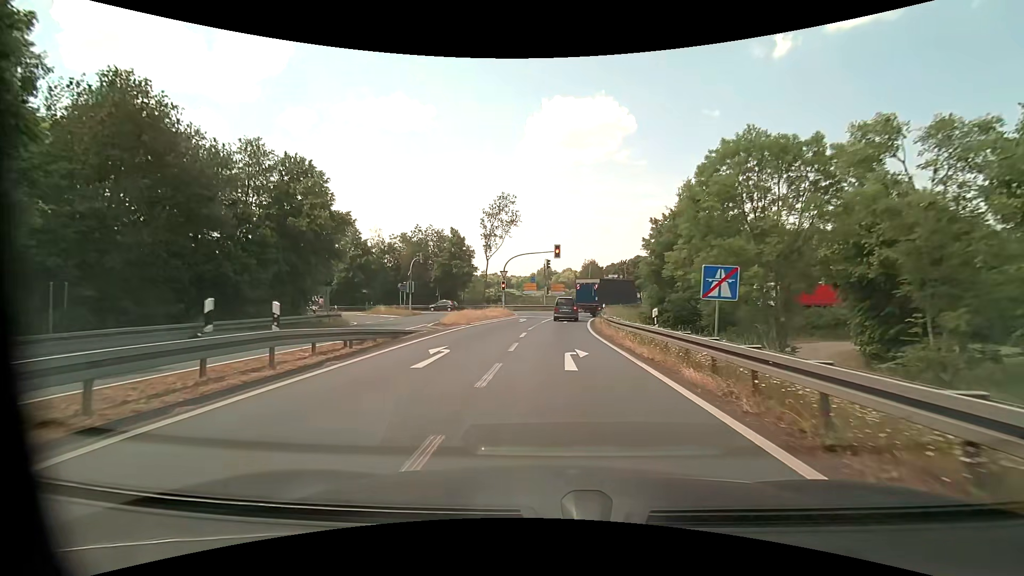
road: motorway_link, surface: asphalt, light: Day
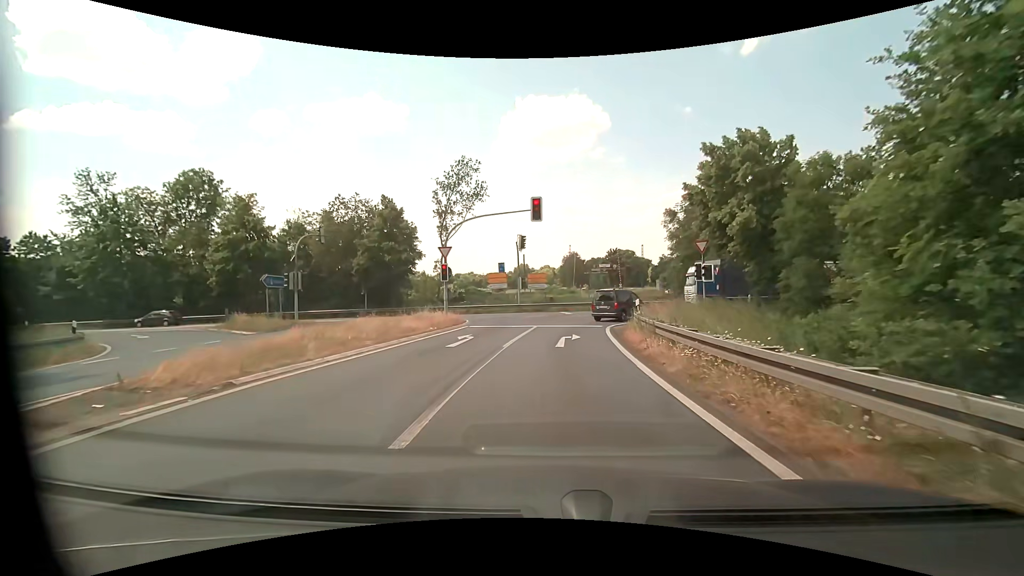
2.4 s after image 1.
(+0.1, +21.1) m; +2°
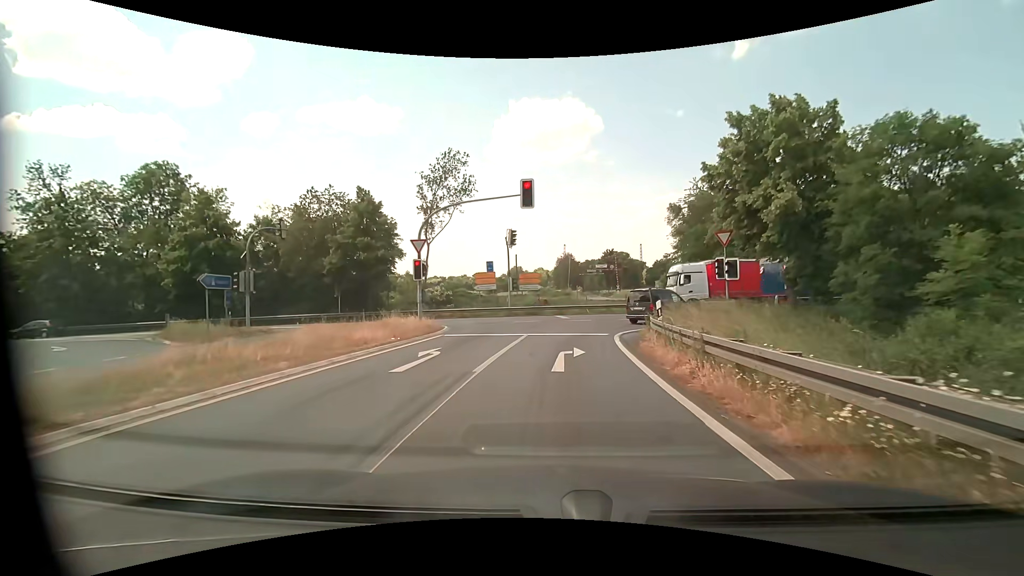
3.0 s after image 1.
(0.0, +4.6) m; +1°
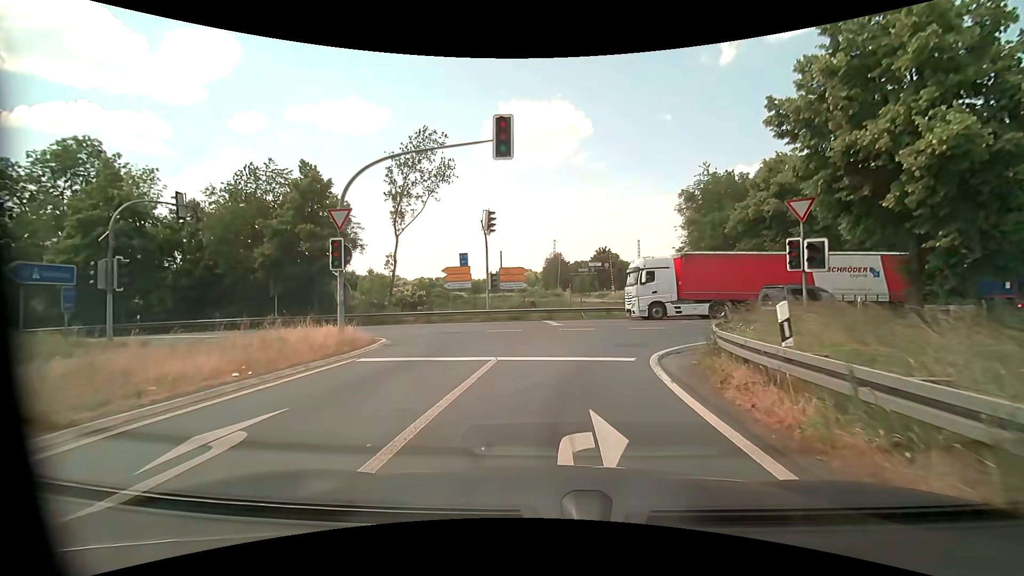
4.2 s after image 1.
(+0.1, +8.1) m; +2°
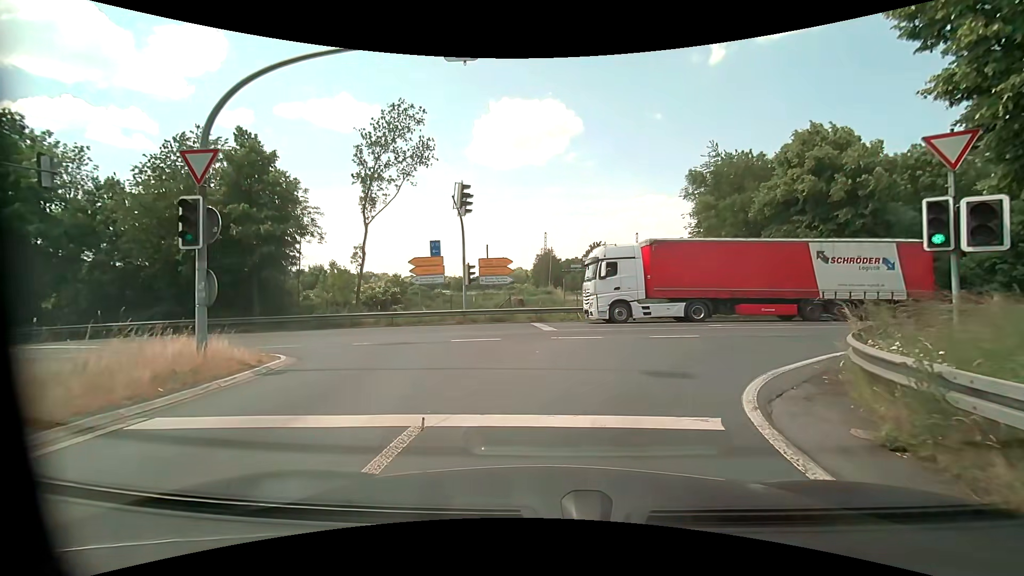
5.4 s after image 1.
(0.0, +5.9) m; +1°
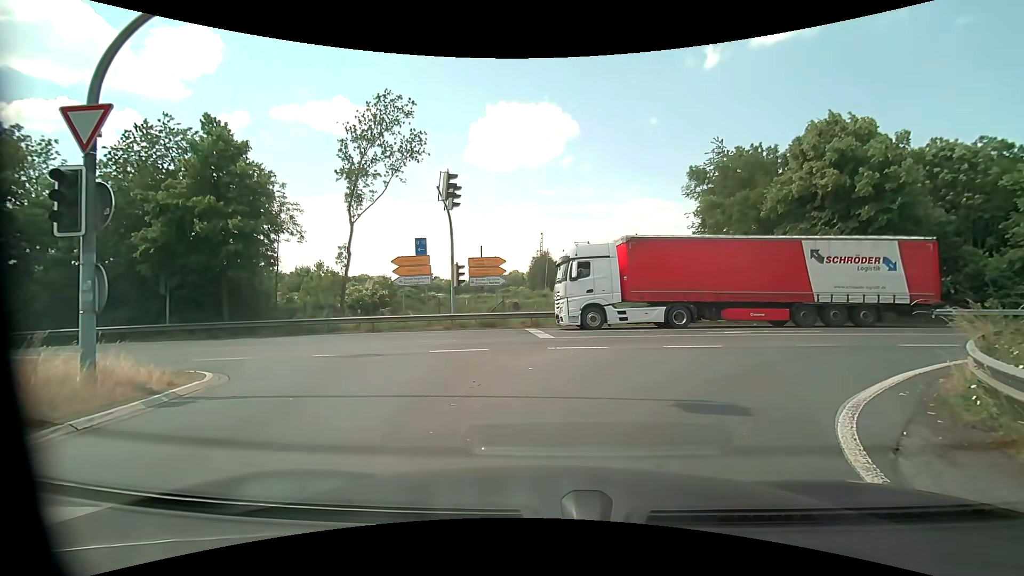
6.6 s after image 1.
(0.0, +2.1) m; +1°
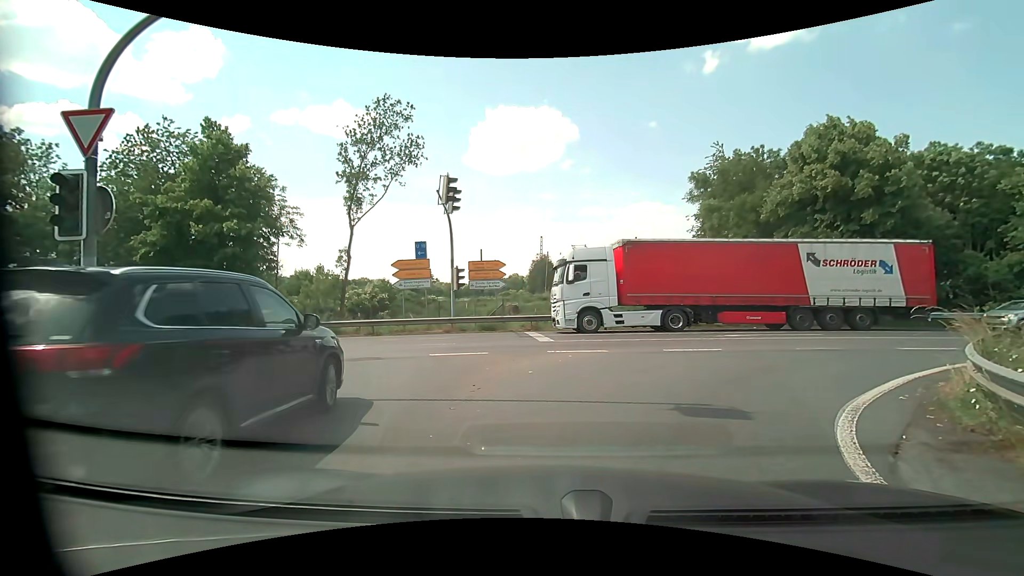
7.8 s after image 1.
(0.0, +0.1) m; 0°
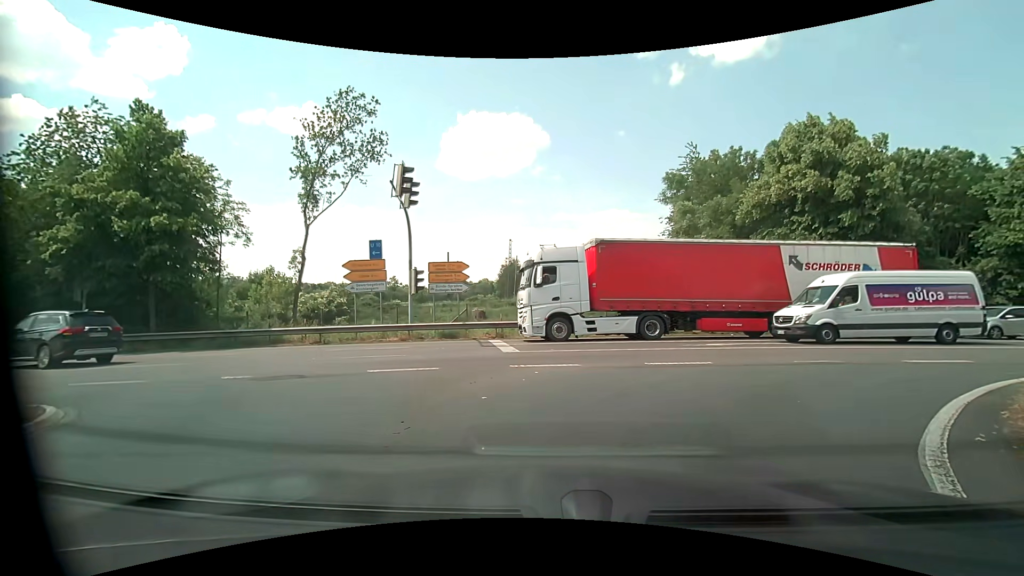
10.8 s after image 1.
(0.0, +2.3) m; +1°
(+2, +10) (+10, +16) (+20, +18) (+29, +20) (+39, +21) (+49, +22) (+59, +24) (+69, +25) (+79, +27) (+89, +29) m
